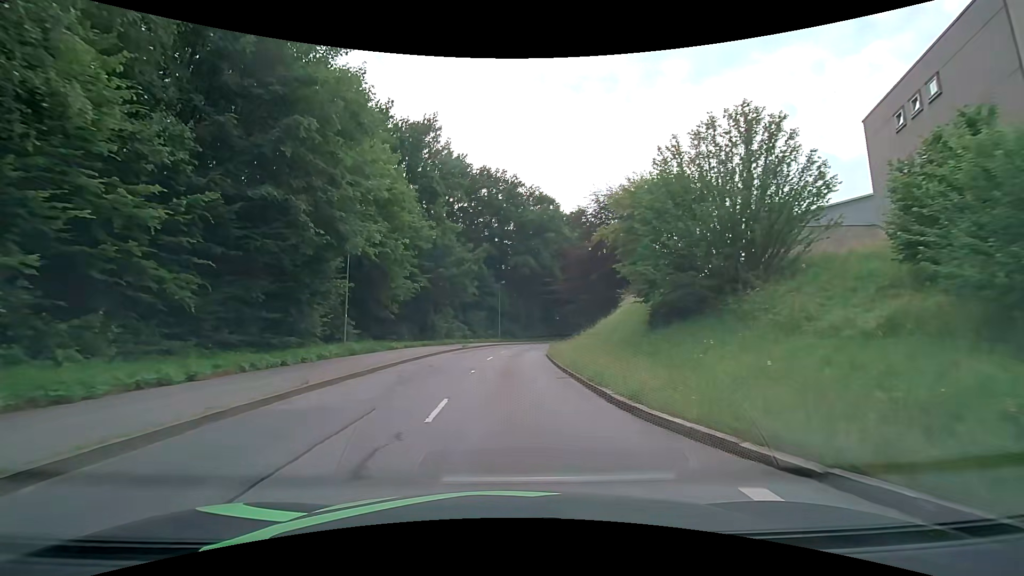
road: tertiary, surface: asphalt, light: Day
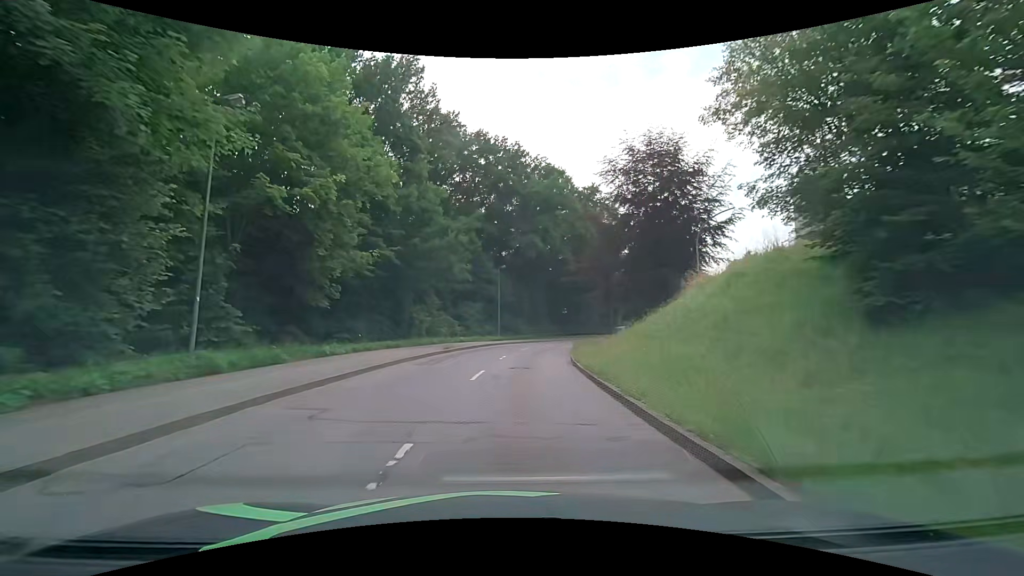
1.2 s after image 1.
(0.0, +12.4) m; 0°
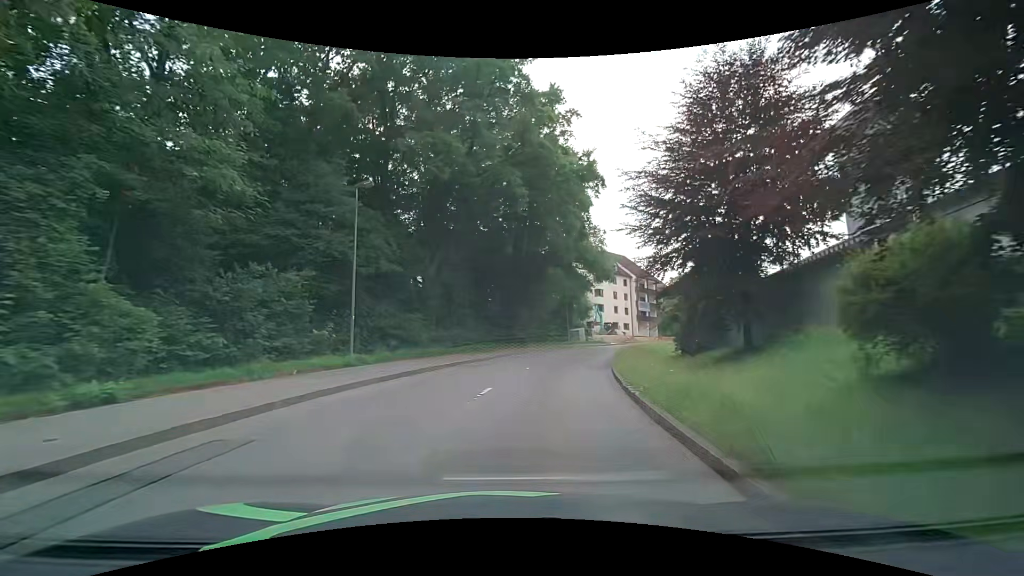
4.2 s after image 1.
(+2.1, +31.0) m; +9°
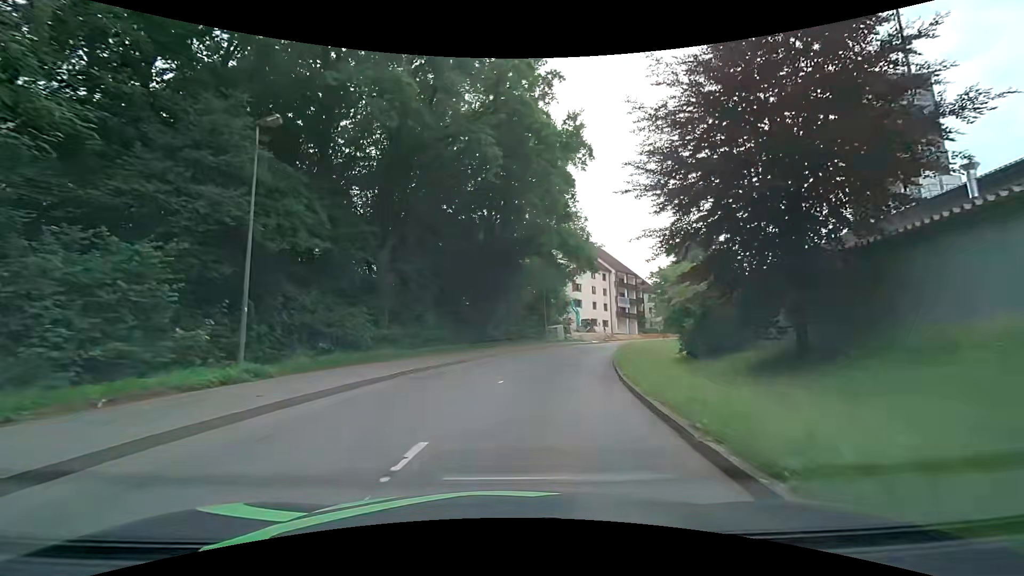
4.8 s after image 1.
(+0.2, +6.2) m; +4°
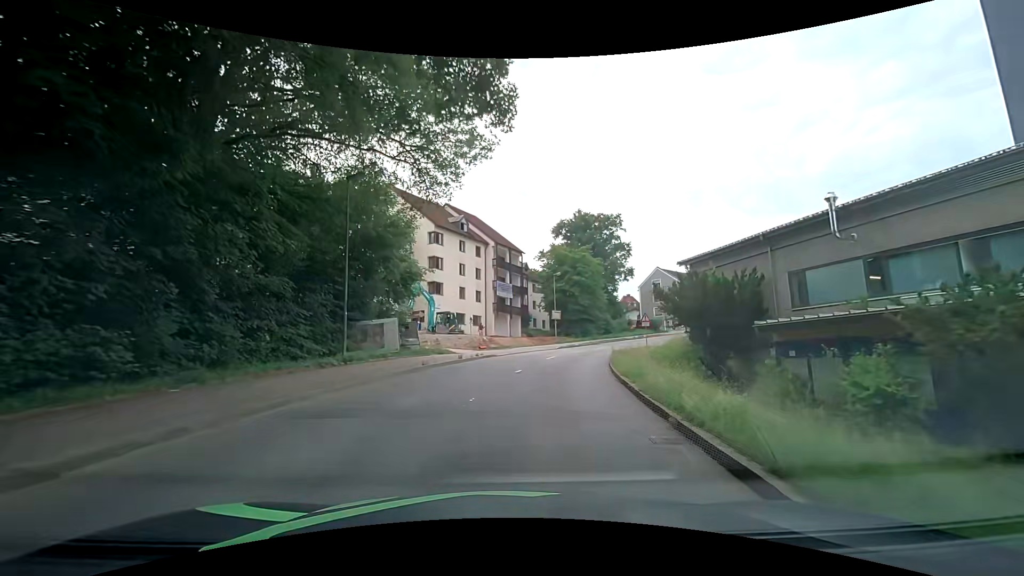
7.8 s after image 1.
(+4.1, +30.8) m; +14°
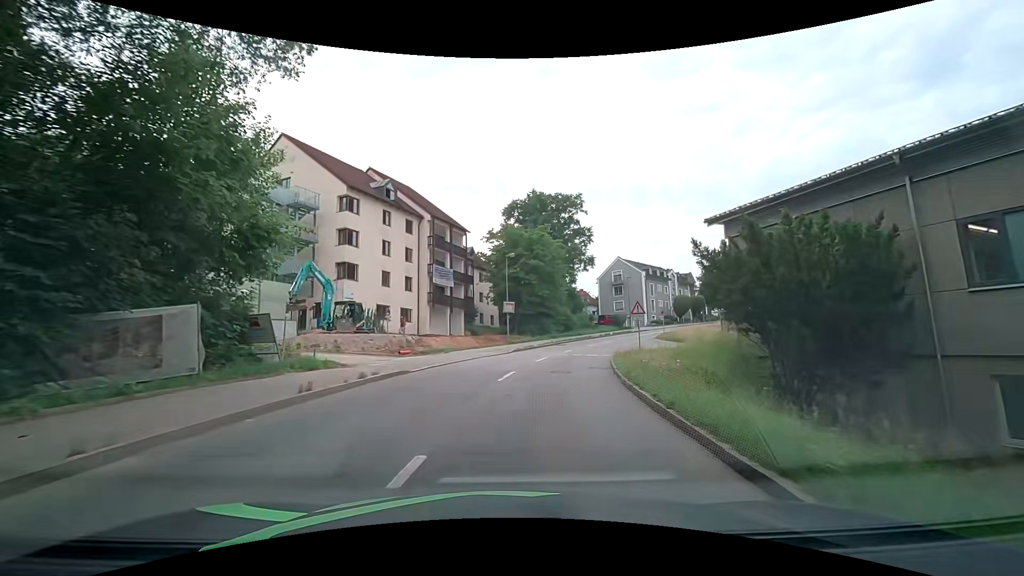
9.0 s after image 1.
(+0.9, +12.5) m; +7°
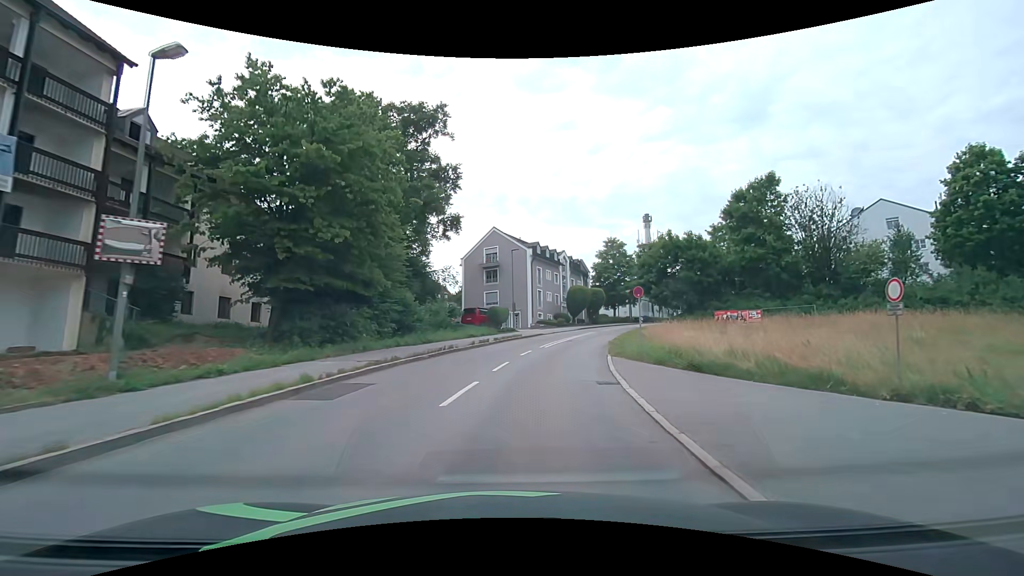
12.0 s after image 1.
(+4.5, +31.1) m; +16°
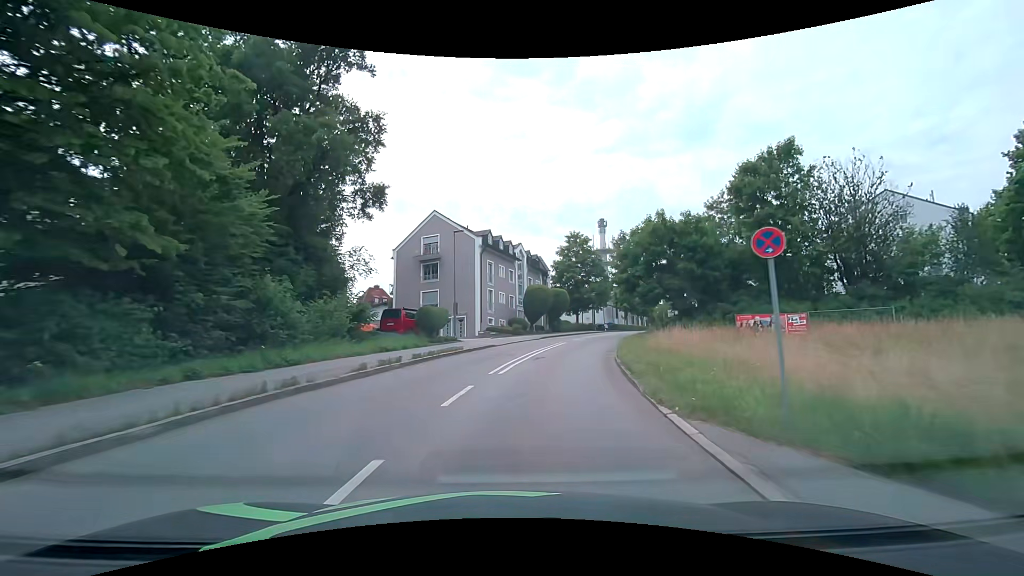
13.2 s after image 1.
(+0.8, +12.4) m; +7°
(0, +10) (+1, +20) (+3, +30) (+6, +39) (+10, +49) (+15, +57) (+20, +66) (+27, +74) (+33, +81) (+40, +89) m
